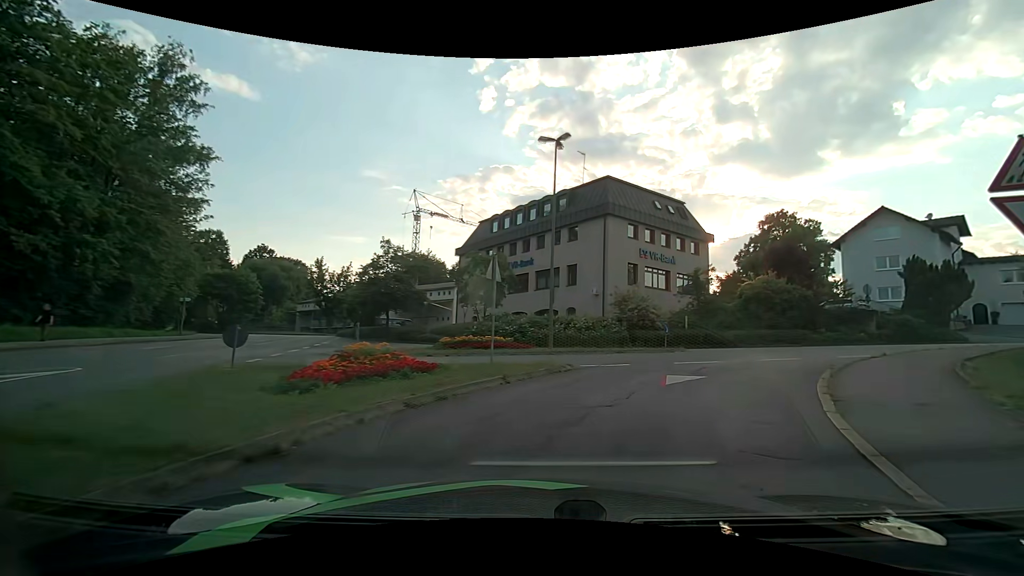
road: unclassified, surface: asphalt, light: Day
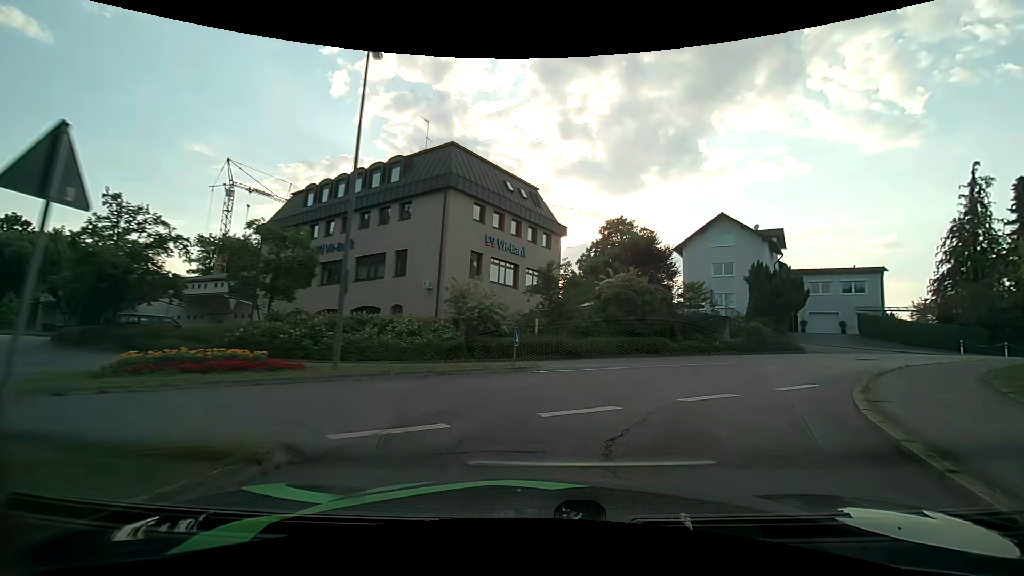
(+1.2, +8.2) m; +18°
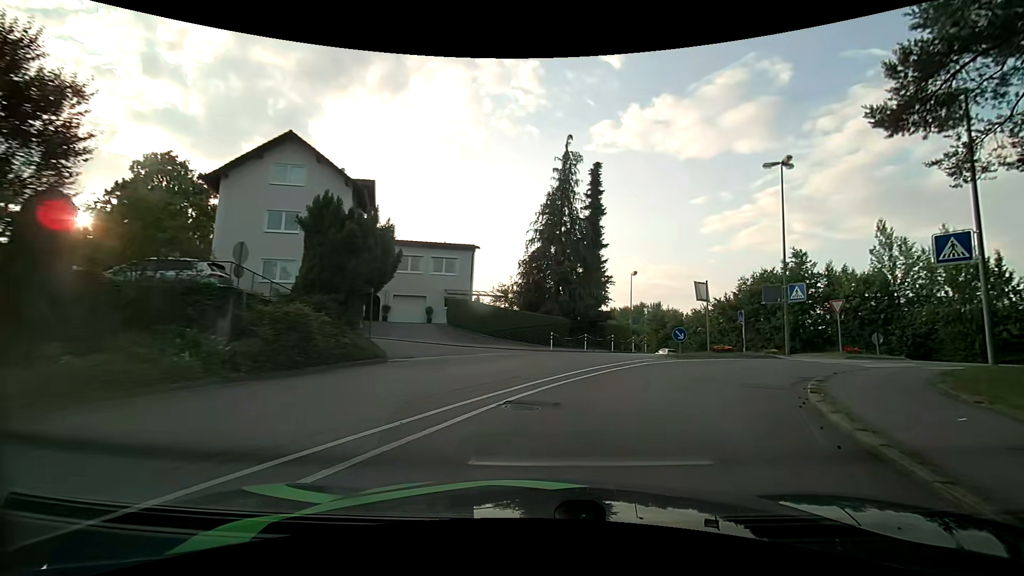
(+7.1, +17.5) m; +44°
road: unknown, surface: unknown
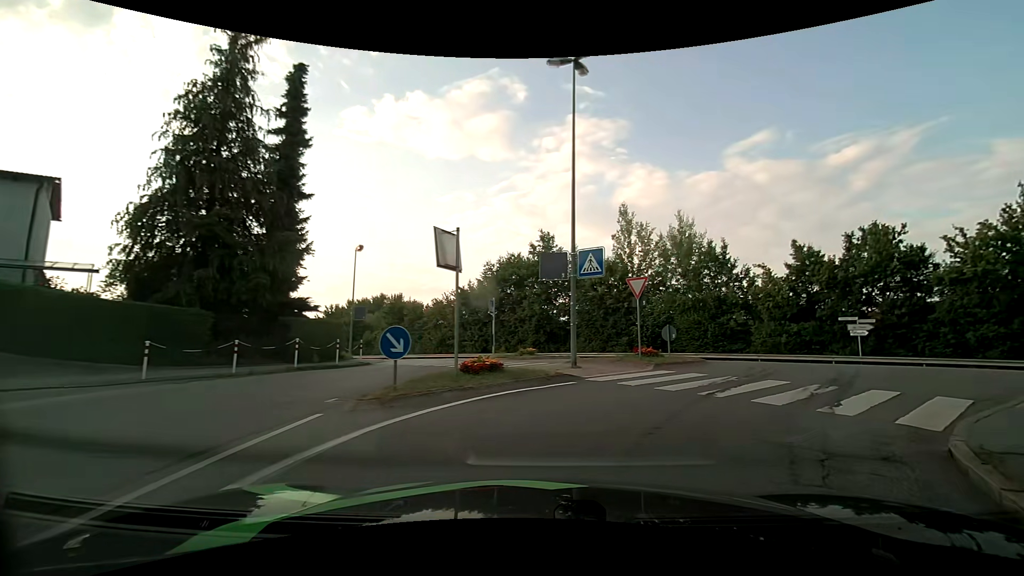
(+3.1, +12.8) m; +29°
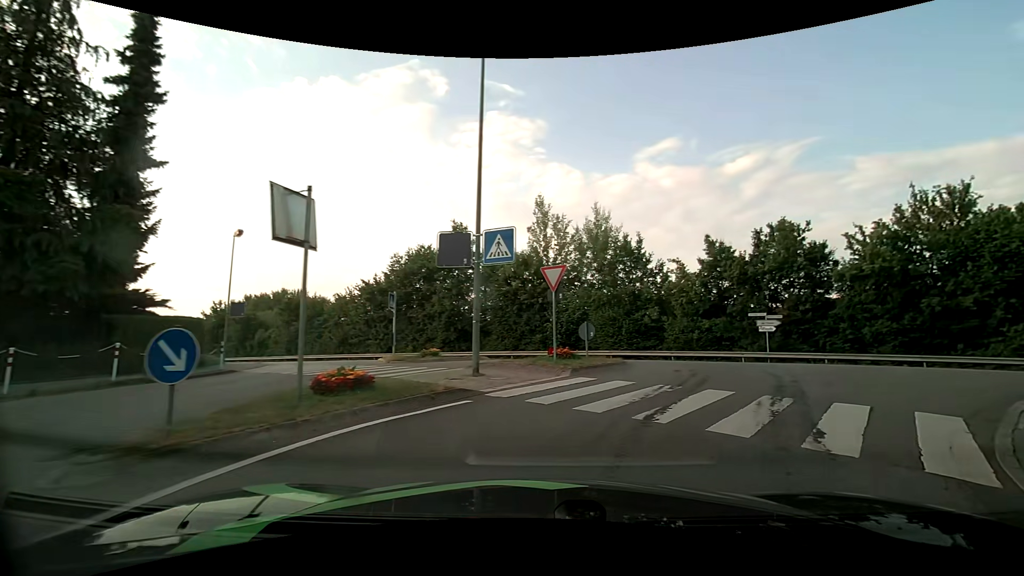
(+0.2, +3.0) m; +9°
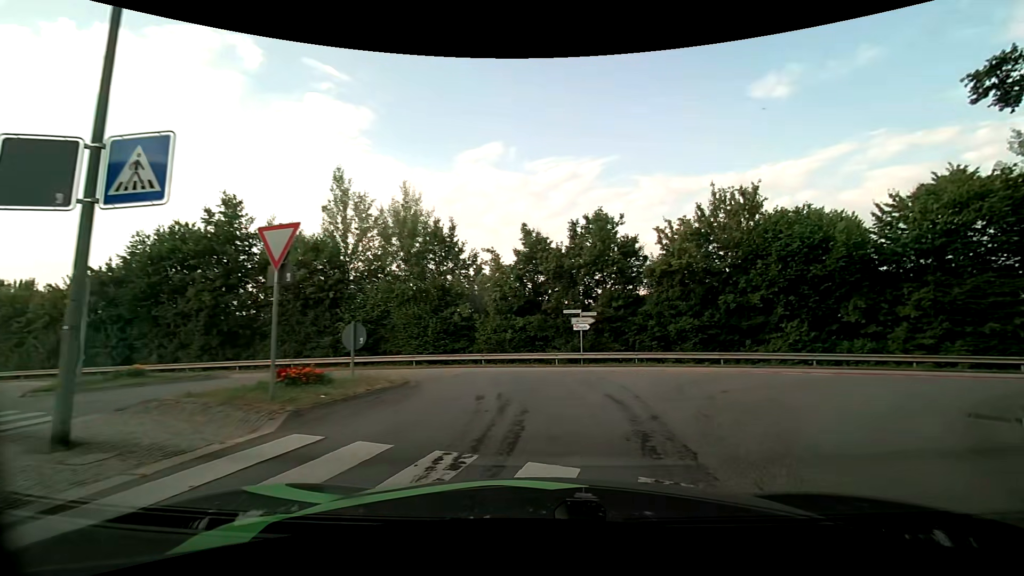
(+0.9, +5.5) m; +20°
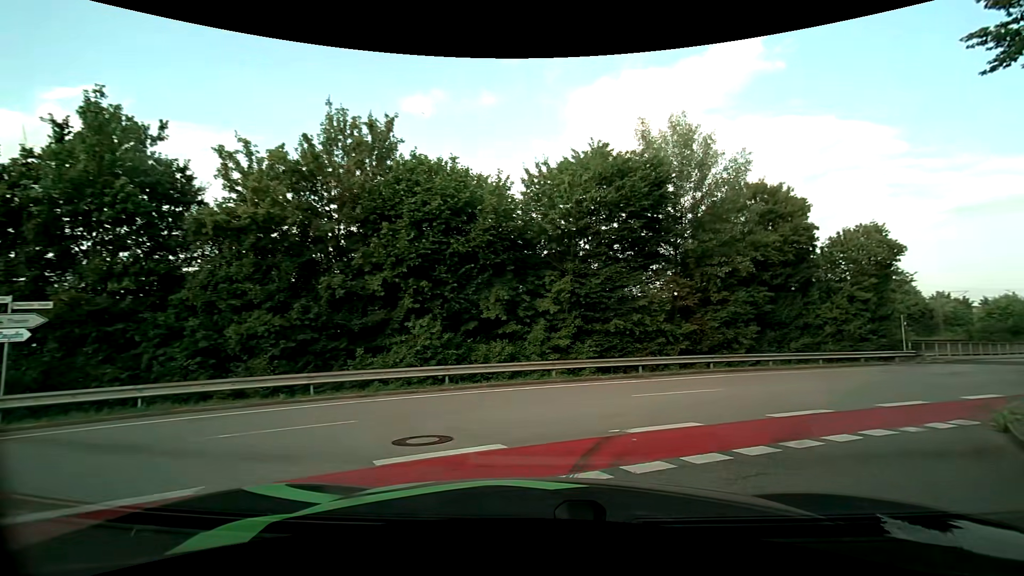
(+3.6, +10.7) m; +40°
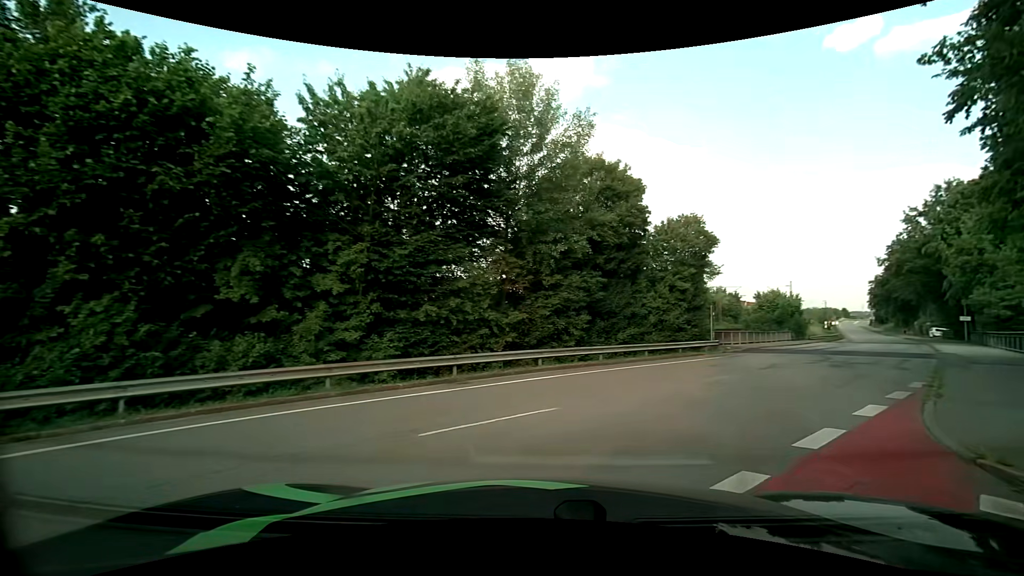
(+0.8, +5.4) m; +17°
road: unclassified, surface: asphalt
(+3, +10) (+8, +18) (+15, +25) (+21, +33) (+27, +41) (+33, +49) (+39, +58) (+44, +66) (+49, +74) (+55, +83) m
